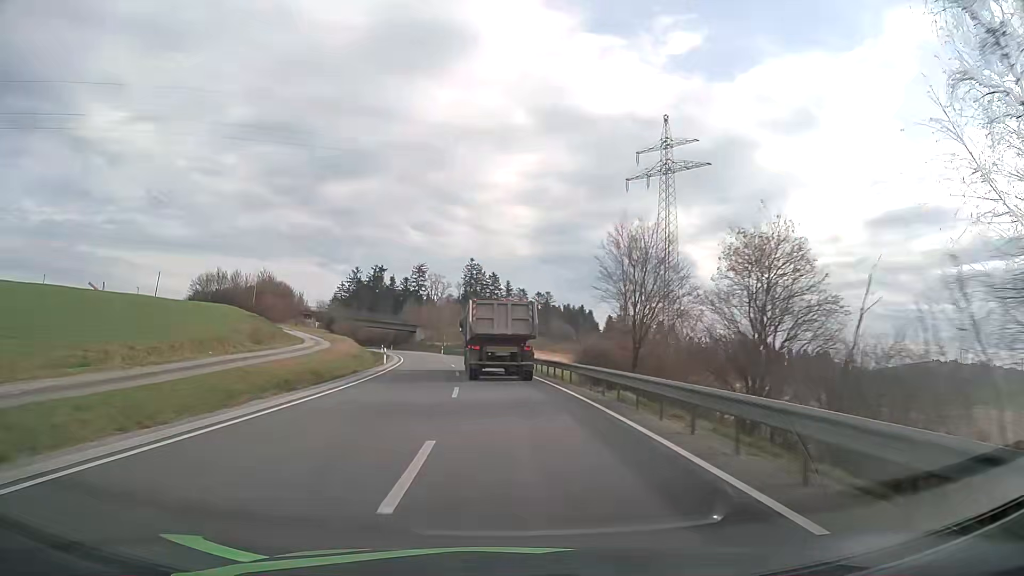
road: secondary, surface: asphalt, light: Day
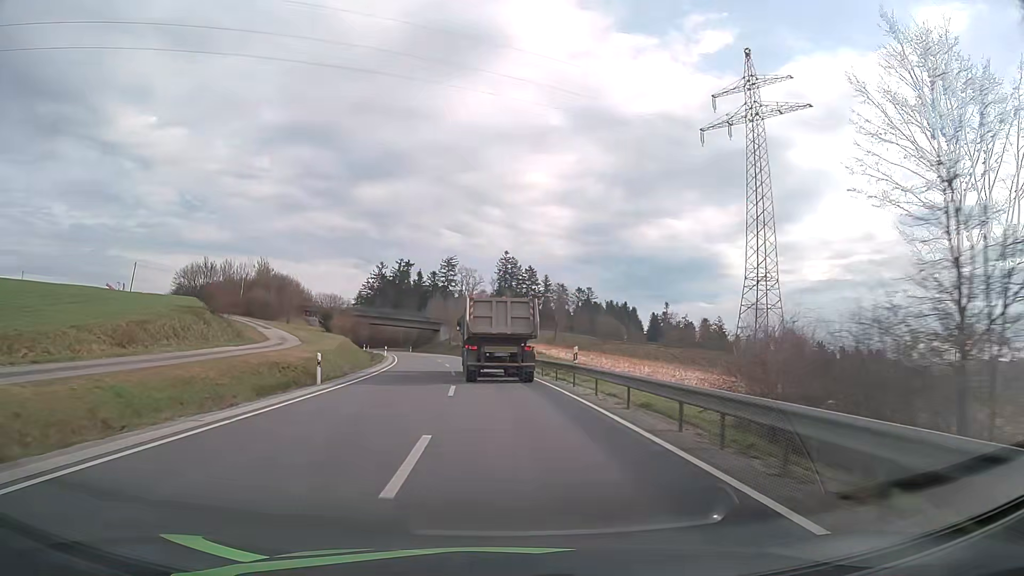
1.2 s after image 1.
(-0.7, +23.6) m; -3°
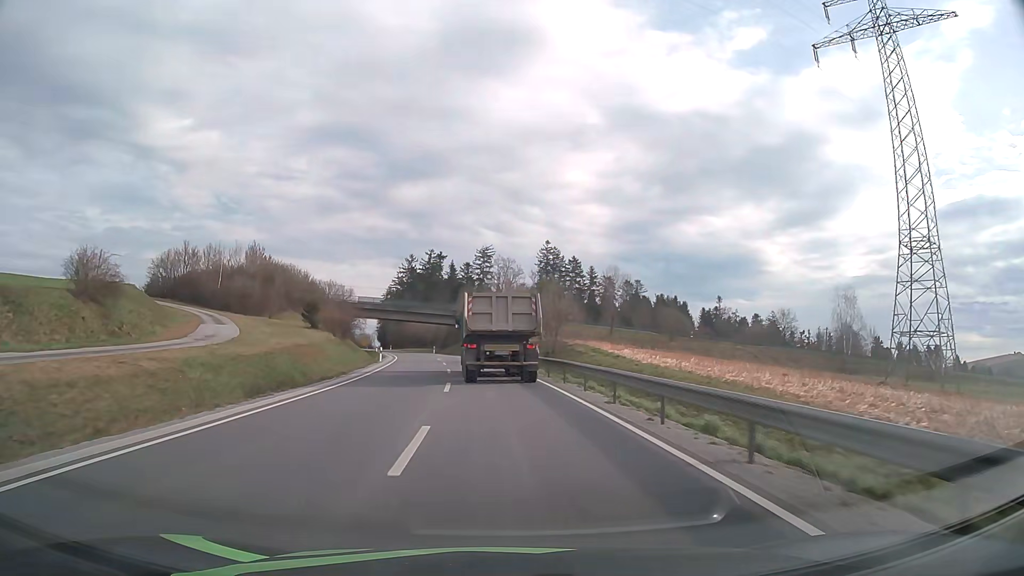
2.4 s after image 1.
(-0.6, +23.1) m; -3°
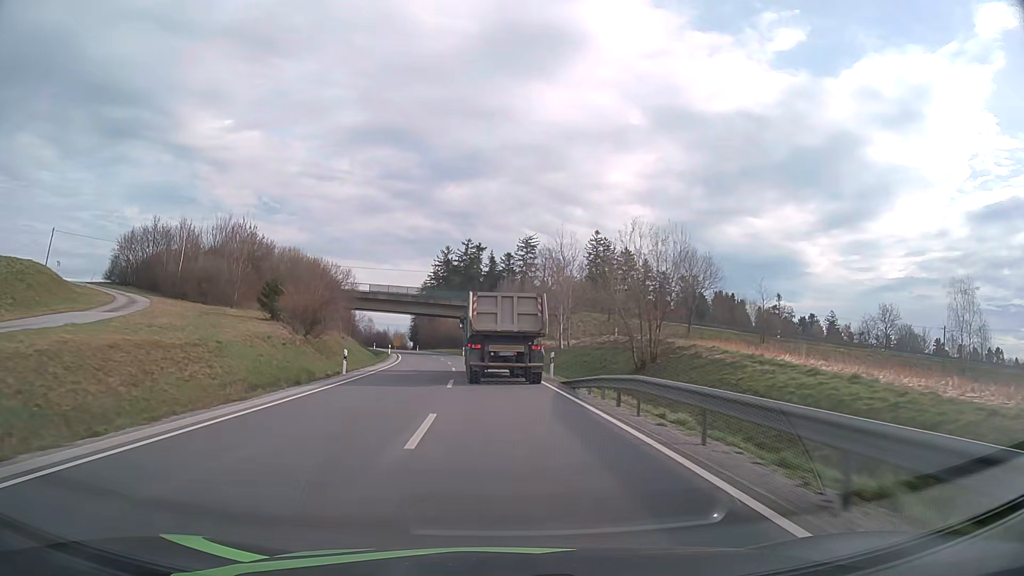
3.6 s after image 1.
(-0.7, +22.3) m; -4°
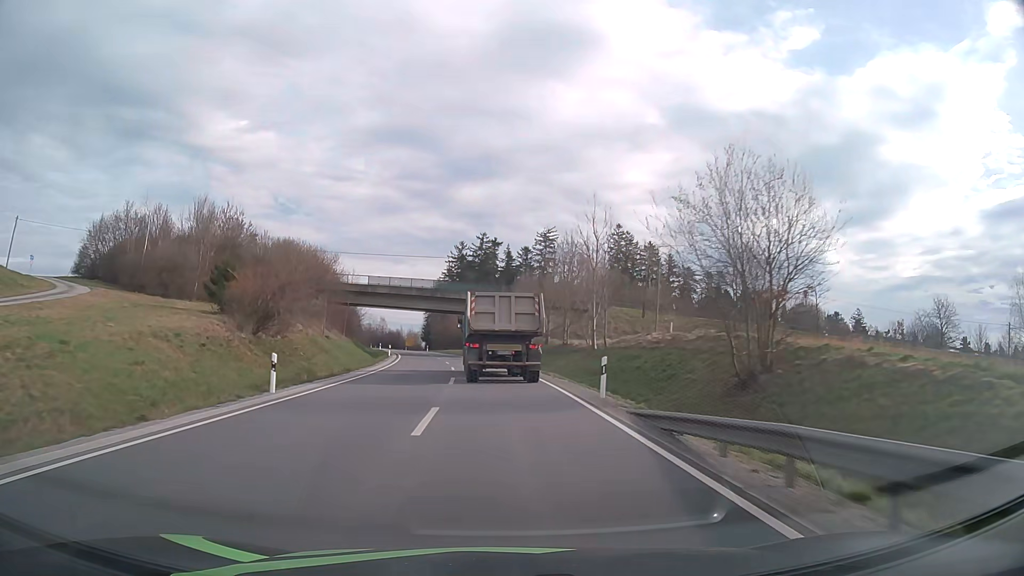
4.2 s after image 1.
(-0.1, +10.8) m; -1°
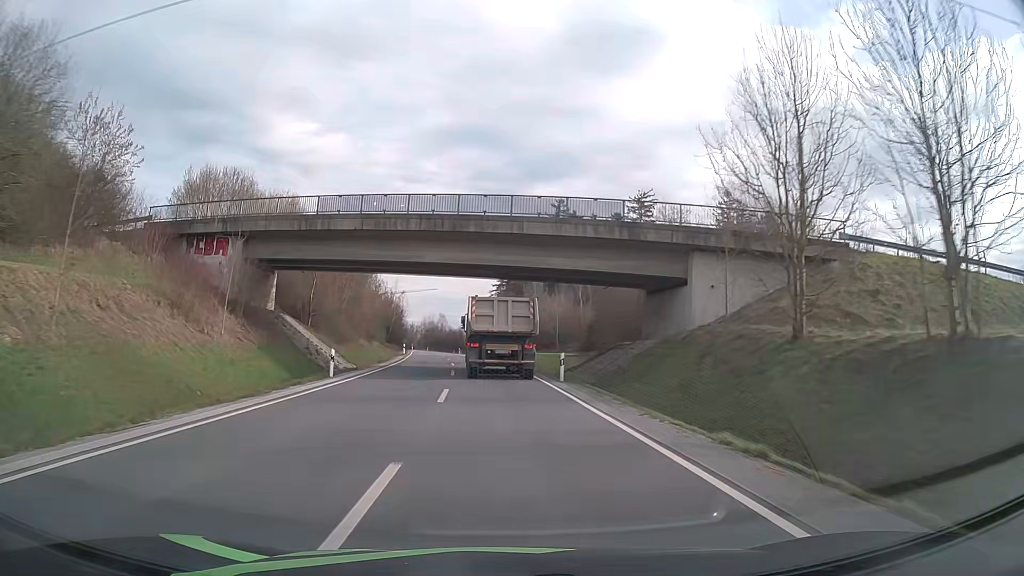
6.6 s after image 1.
(-2.1, +42.7) m; -6°
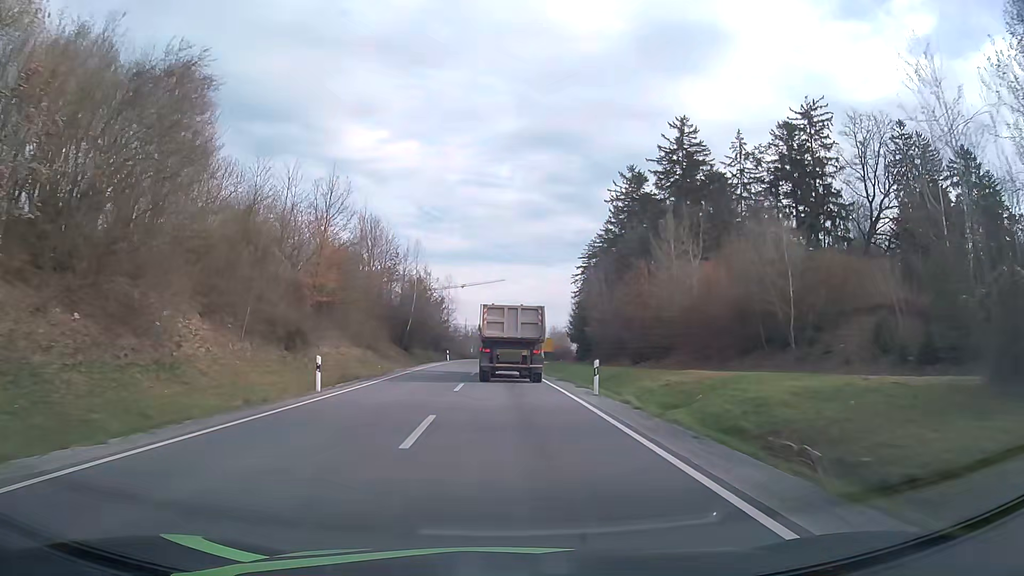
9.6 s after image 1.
(-3.4, +54.9) m; -7°
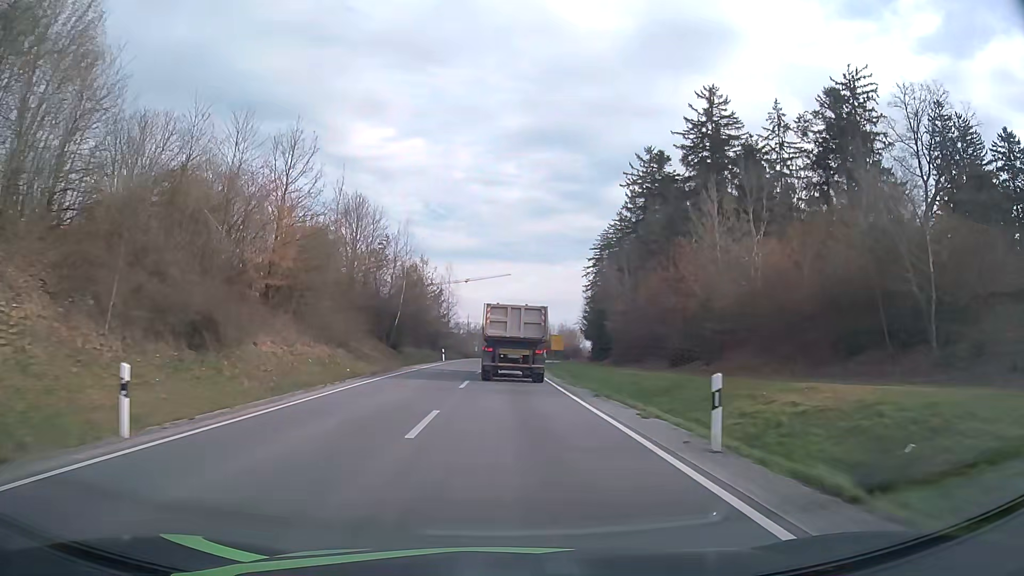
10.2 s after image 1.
(-0.1, +11.2) m; 0°
(0, +10) (0, +20) (0, +30) (0, +40) (0, +50) (0, +60) (+1, +70) (+1, +80) (+2, +90) (+2, +100) m
